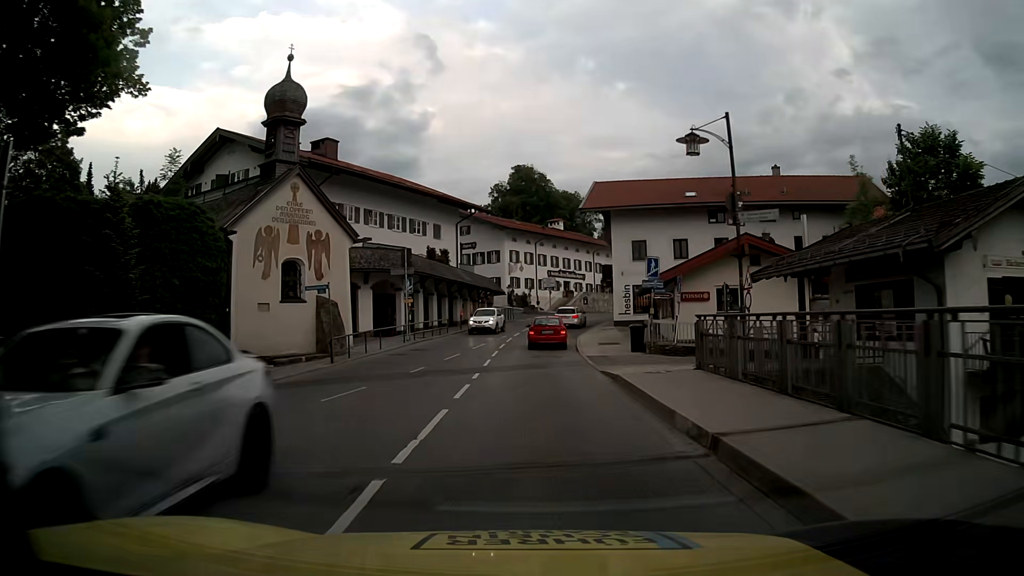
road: primary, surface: asphalt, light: Day
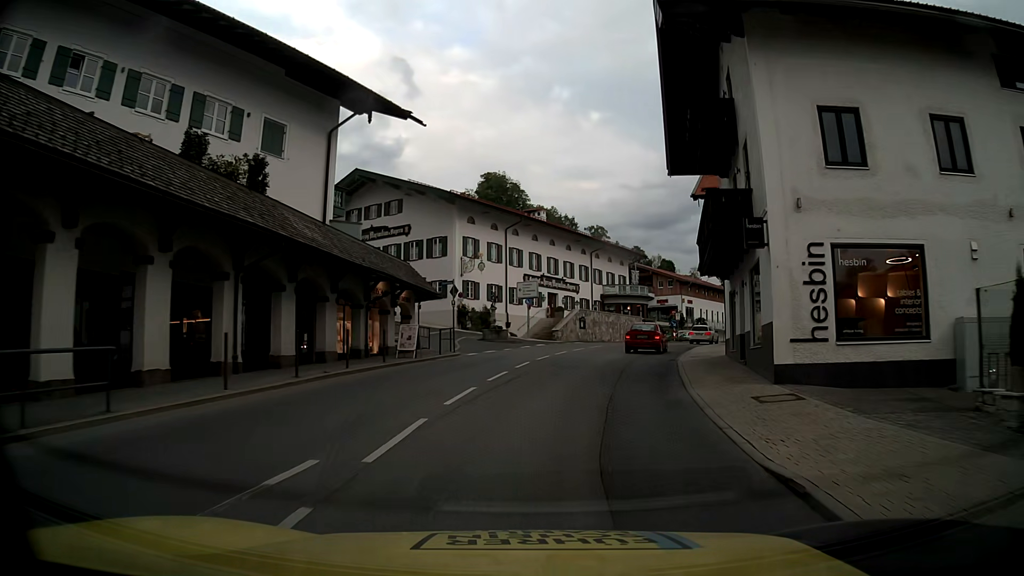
(+0.5, +32.9) m; +3°
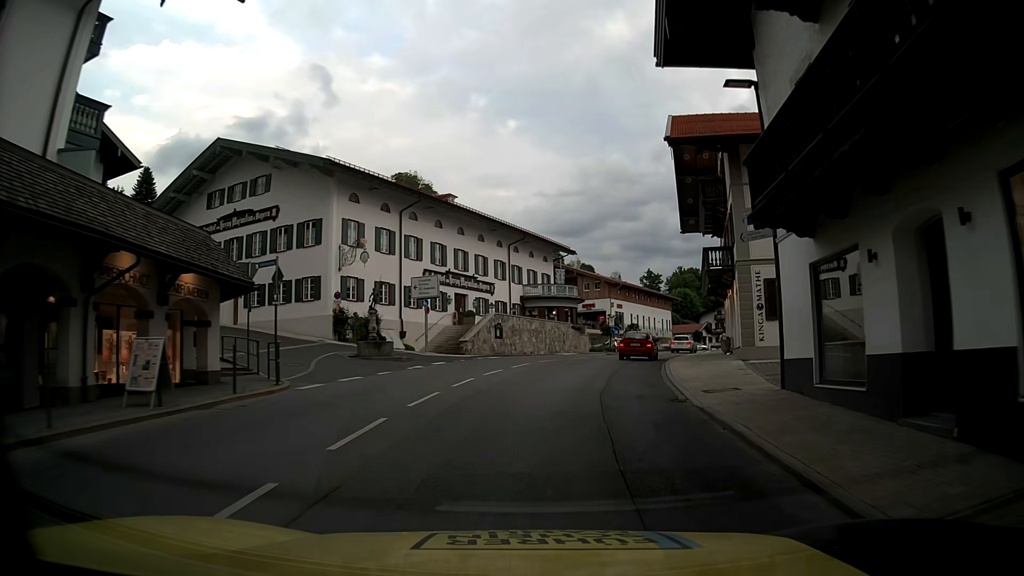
(+0.7, +12.4) m; +7°
